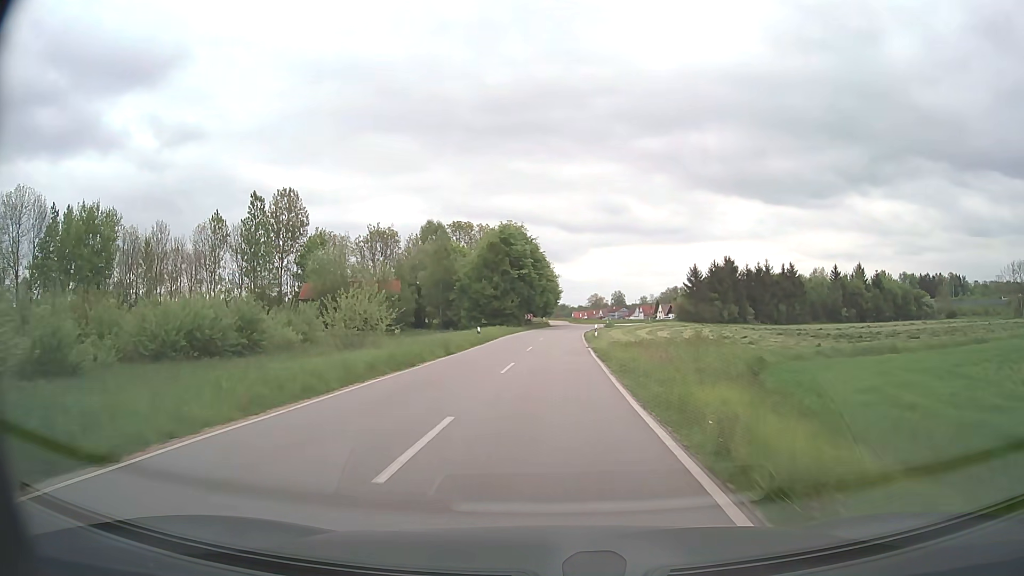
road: tertiary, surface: asphalt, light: Day
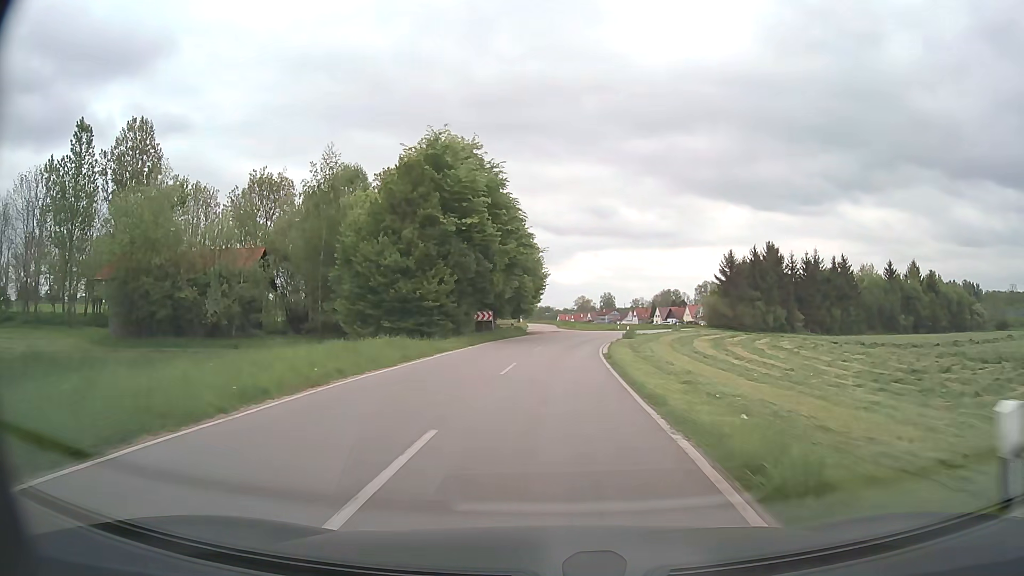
(+0.7, +37.9) m; +1°
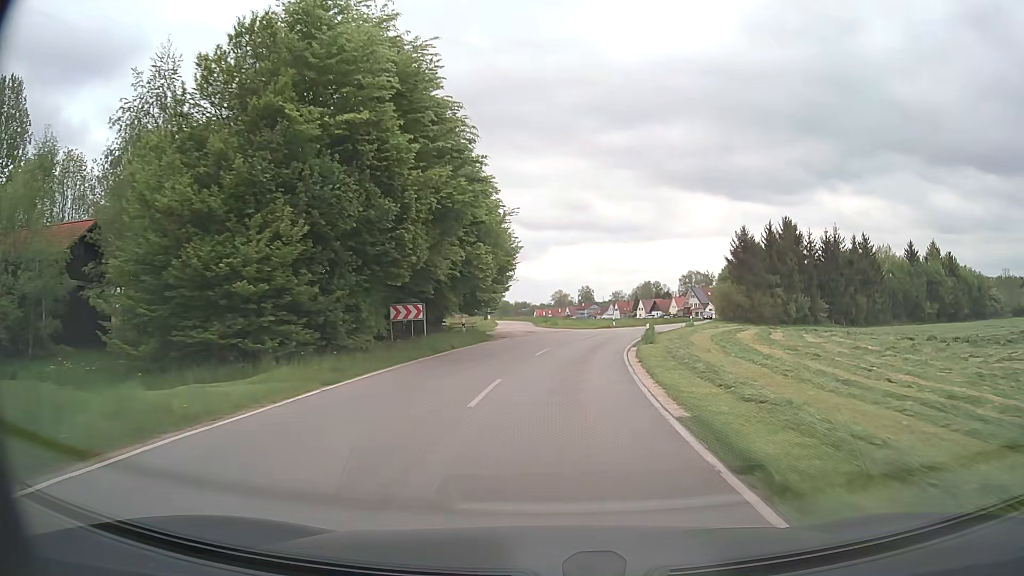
(+0.2, +18.2) m; +2°
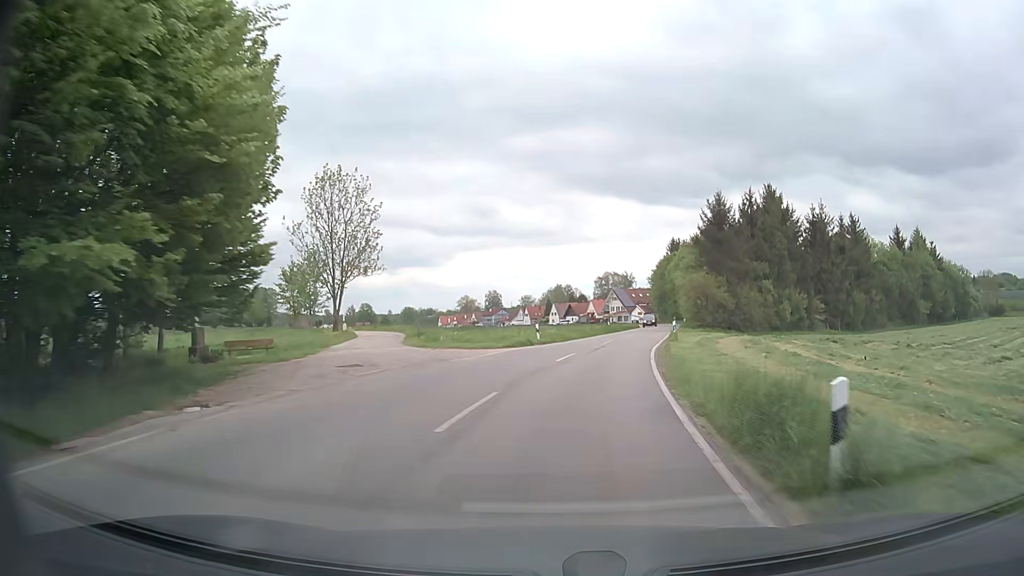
(+1.4, +25.6) m; +7°
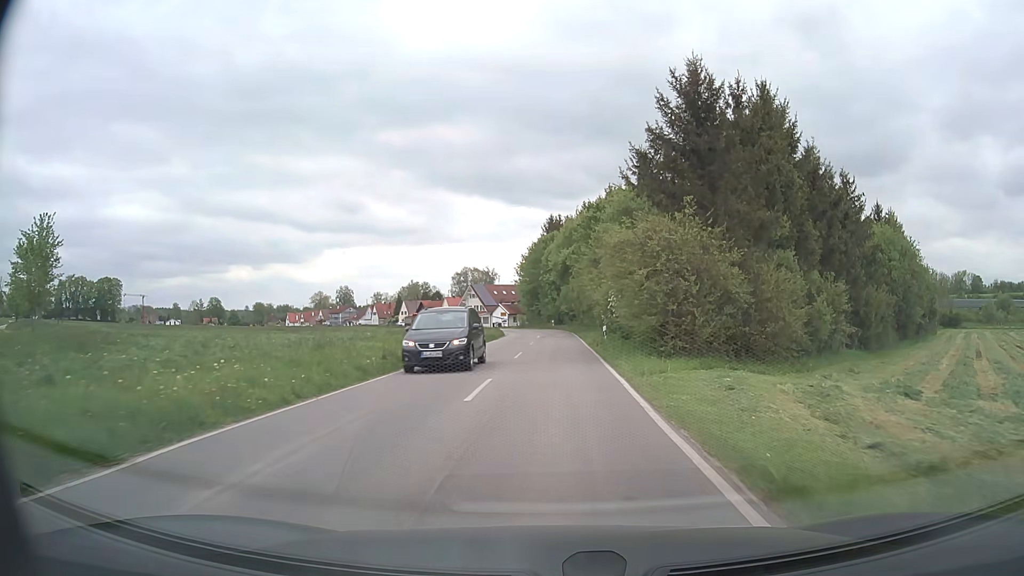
(+3.8, +32.3) m; +12°
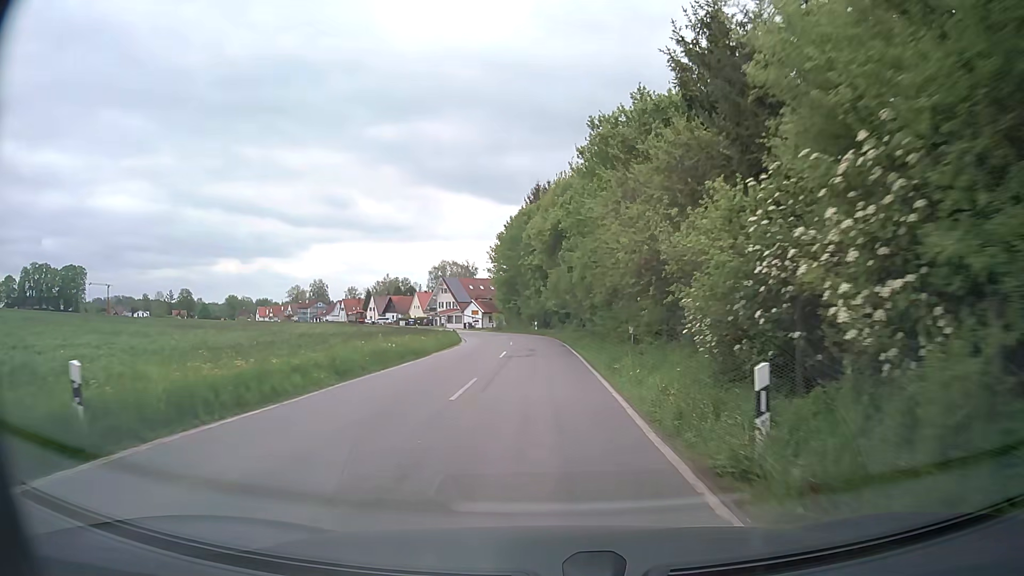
(+0.5, +23.6) m; +1°
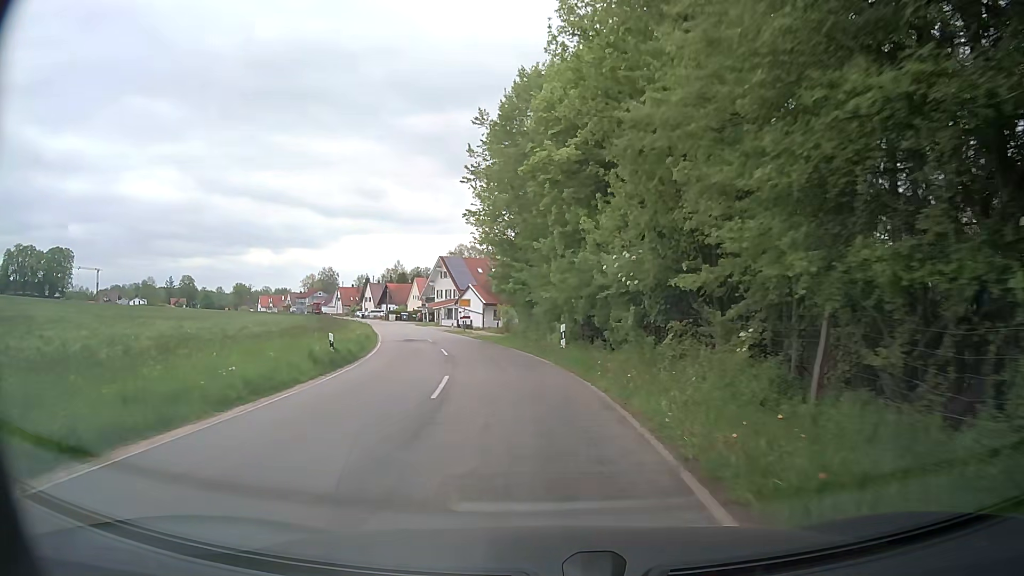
(0.0, +36.5) m; -2°
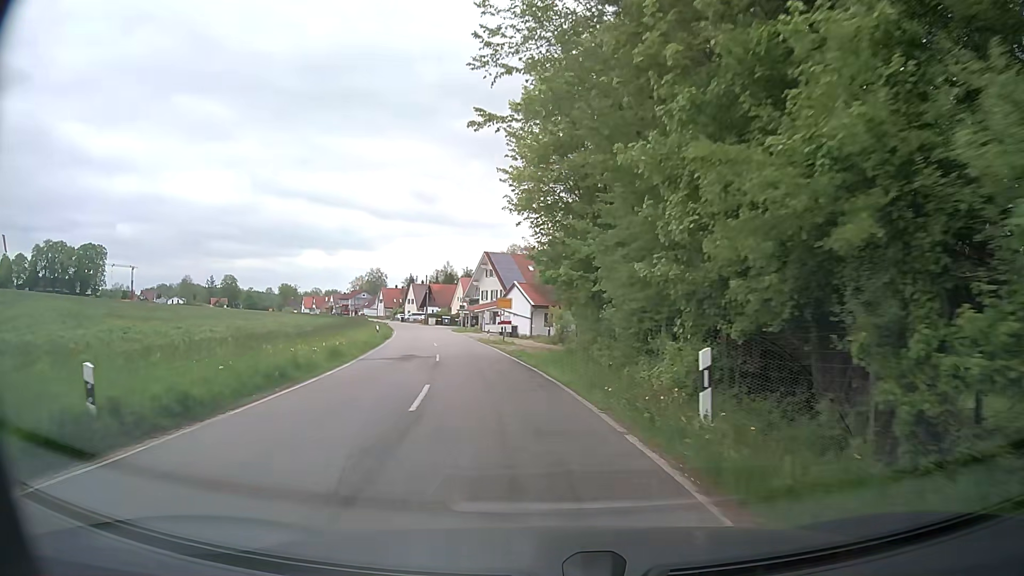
(-0.5, +13.3) m; -4°
(0, +10) (-2, +20) (-3, +30) (-5, +40) (-7, +49) (-10, +59) (-12, +69) (-14, +79) (-17, +88) (-20, +98) m
